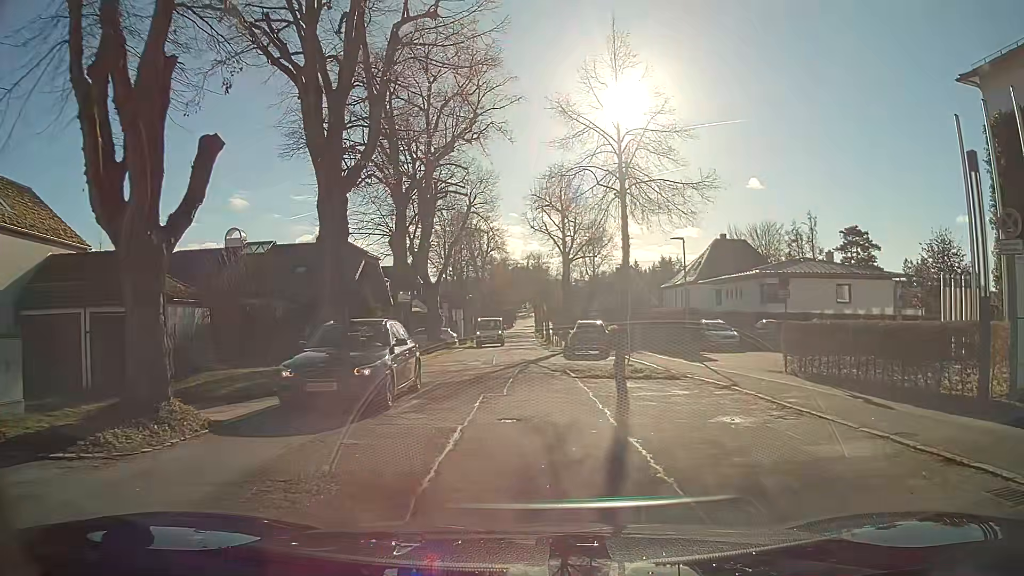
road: secondary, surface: asphalt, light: Day
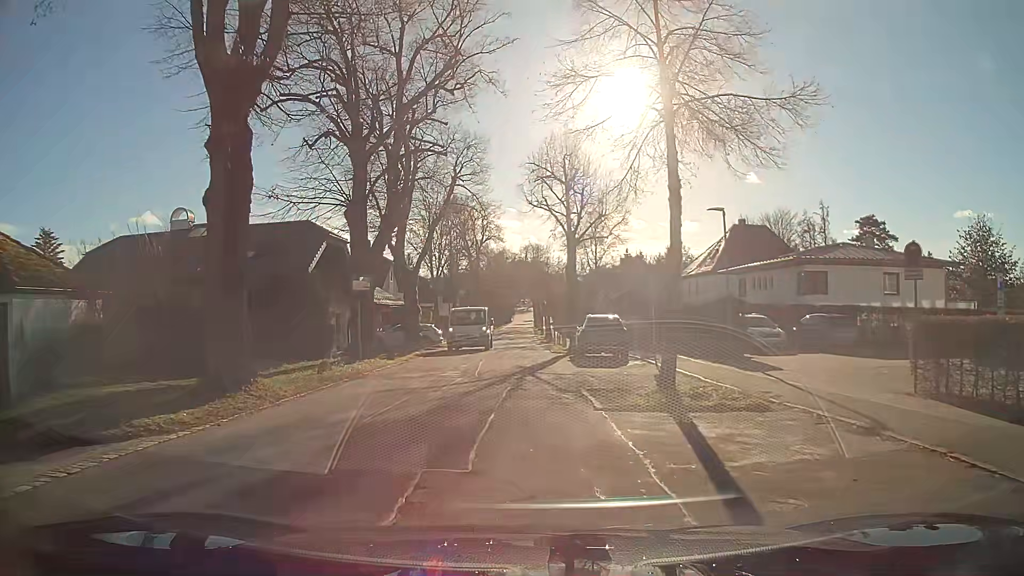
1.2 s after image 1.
(0.0, +6.7) m; 0°
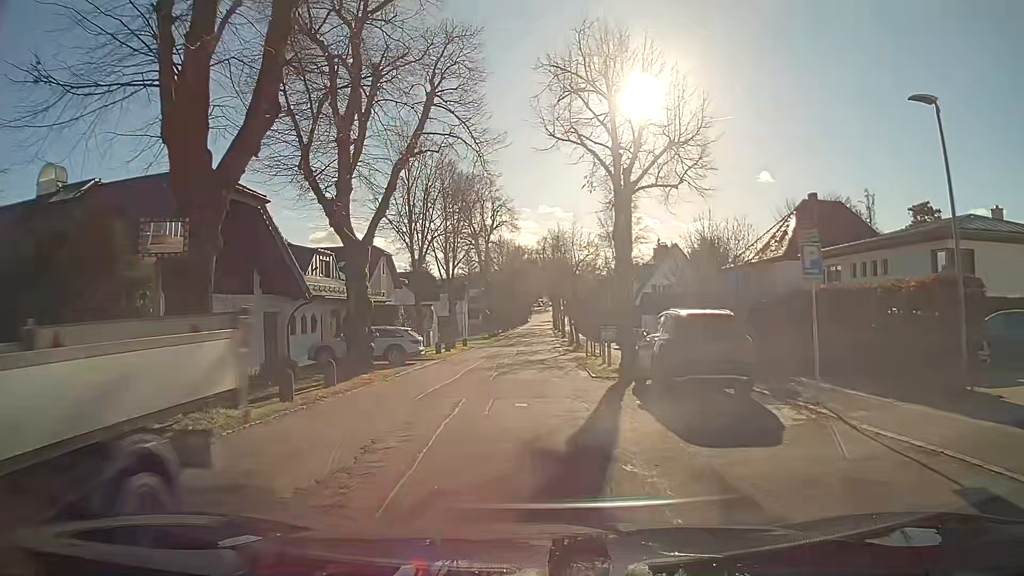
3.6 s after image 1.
(-0.2, +12.8) m; -2°
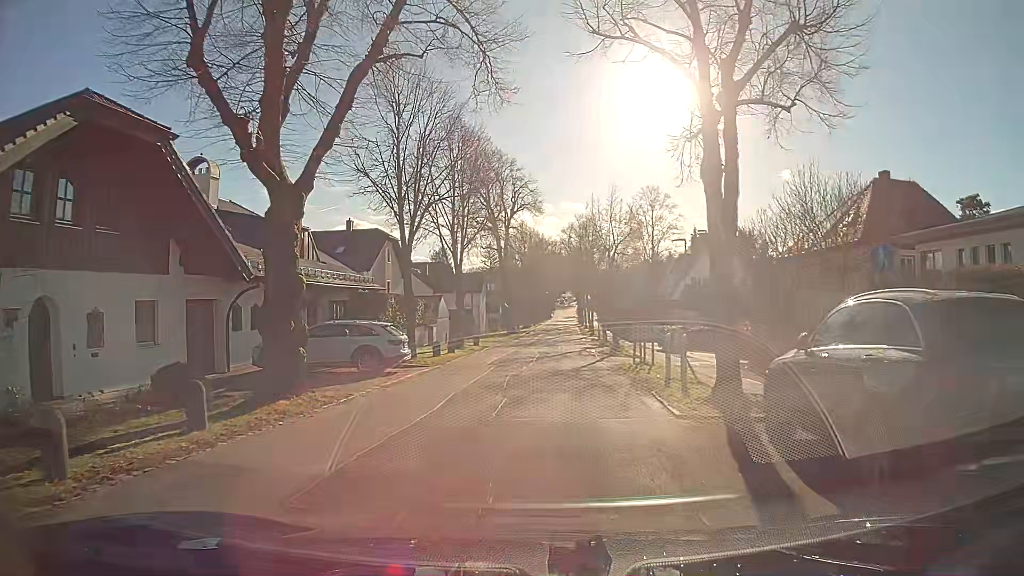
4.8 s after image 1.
(0.0, +7.9) m; -1°
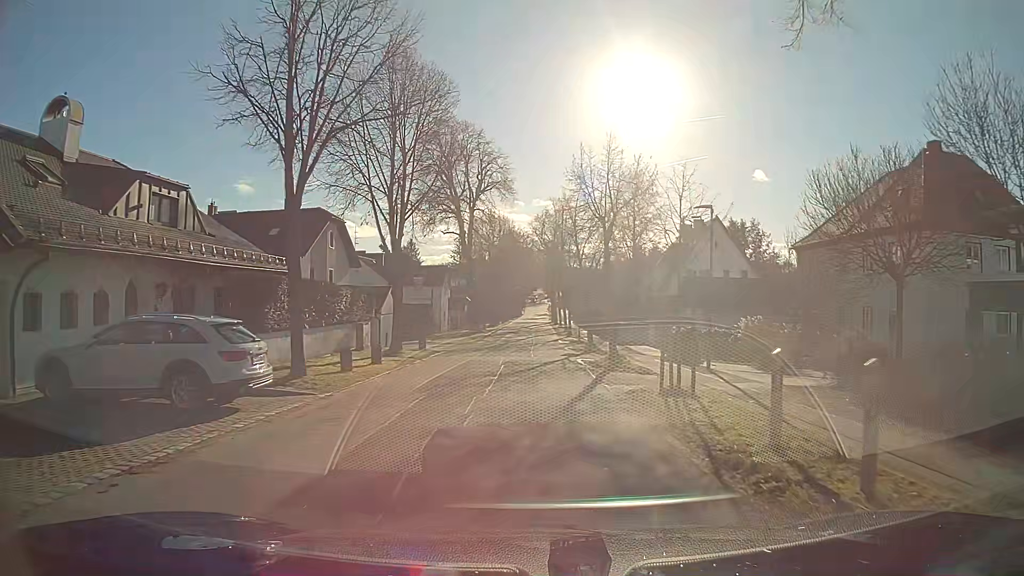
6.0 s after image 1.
(+0.2, +8.9) m; +3°
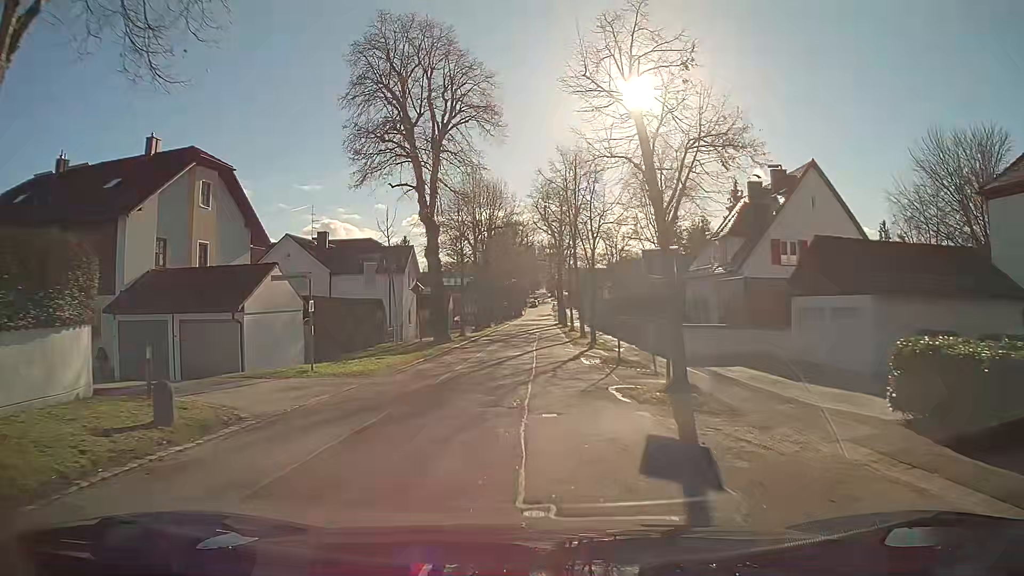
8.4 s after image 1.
(-0.3, +20.0) m; -1°
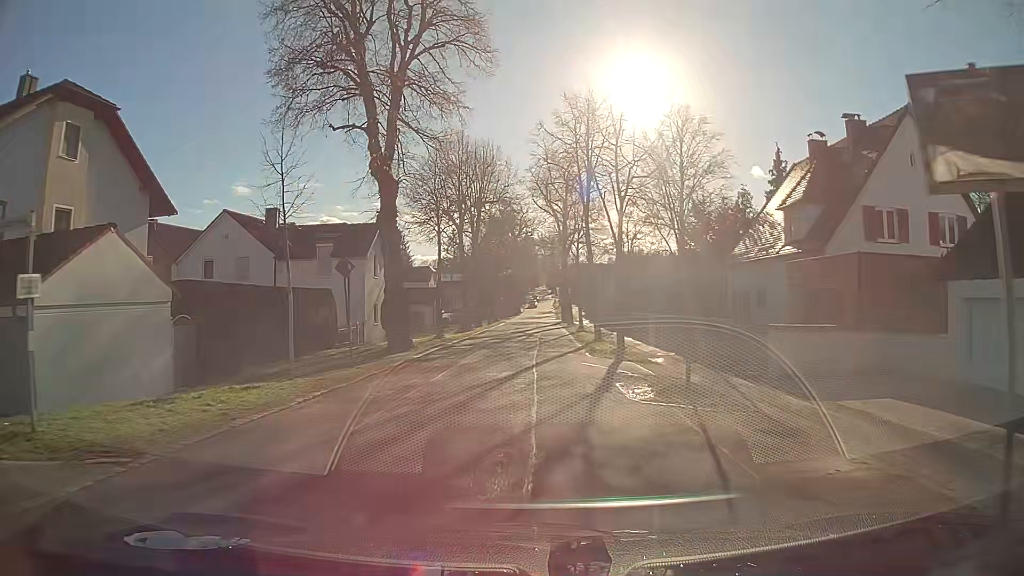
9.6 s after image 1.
(0.0, +10.4) m; 0°
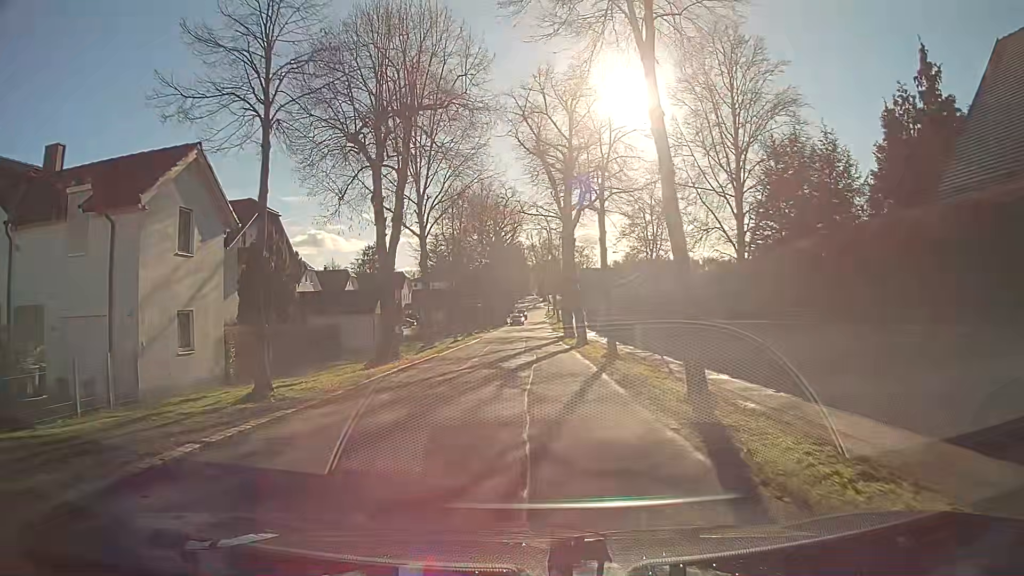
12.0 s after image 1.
(+0.1, +20.7) m; +1°
(0, +10) (0, +20) (0, +30) (0, +40) (0, +50) (0, +60) (0, +70) (0, +80) (0, +90) (0, +100) m
